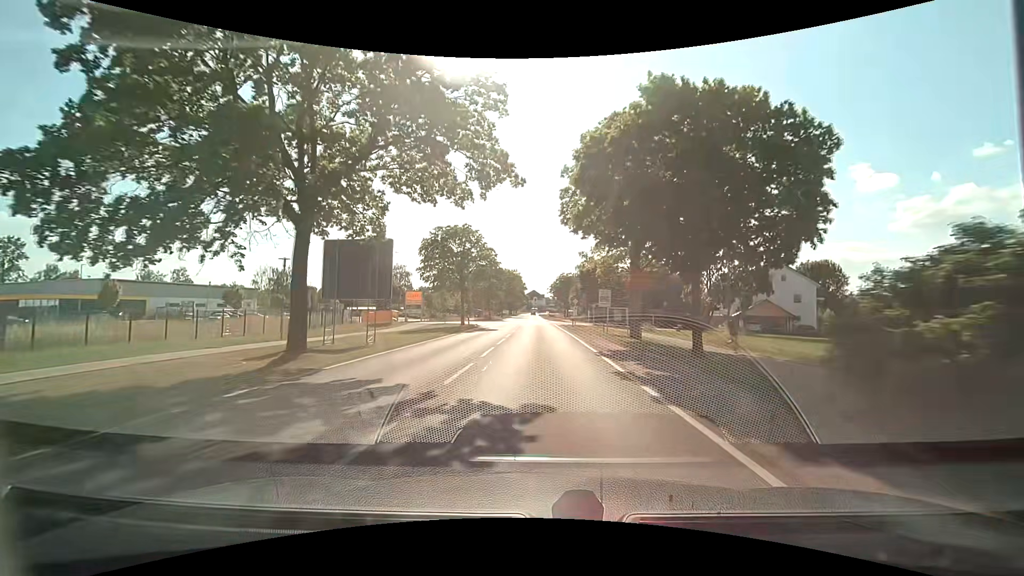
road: tertiary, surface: asphalt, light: Day
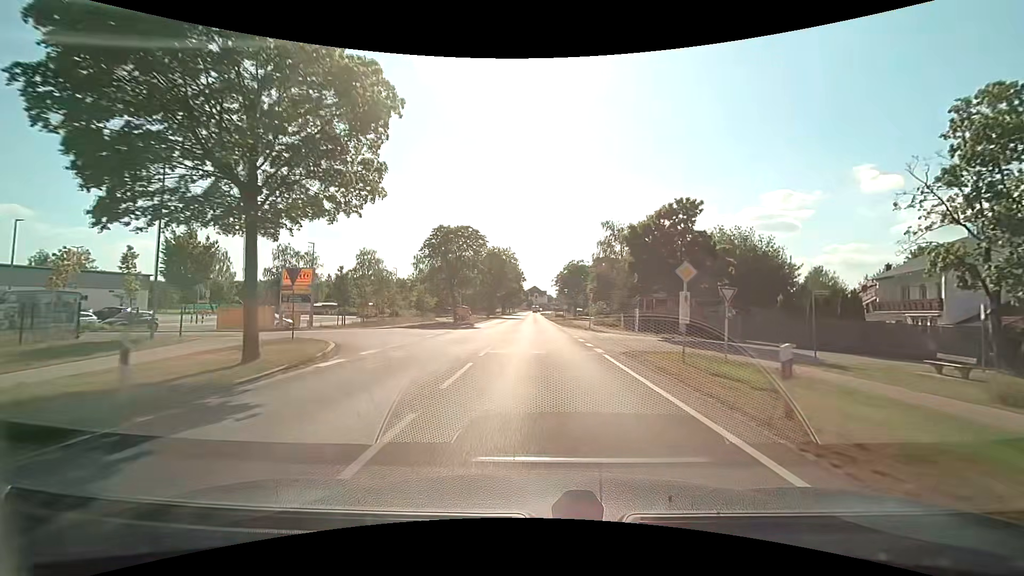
(+0.1, +36.6) m; 0°
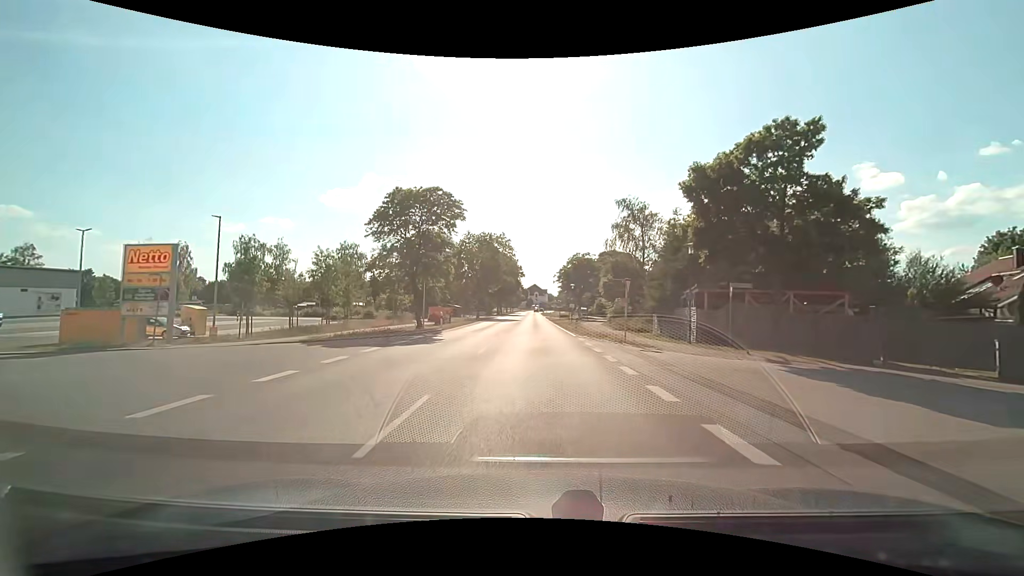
(+0.1, +14.5) m; 0°
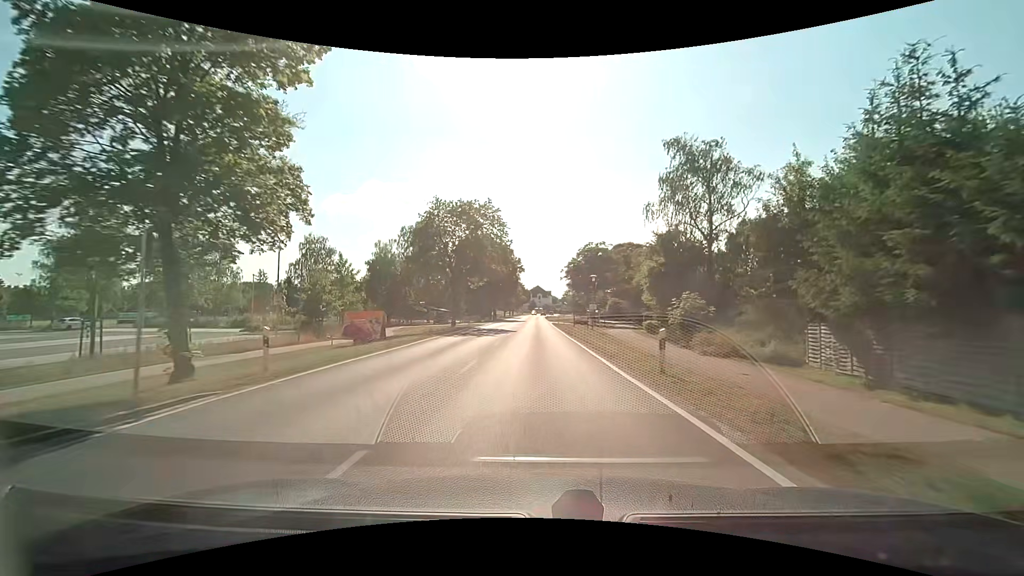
(0.0, +22.0) m; 0°
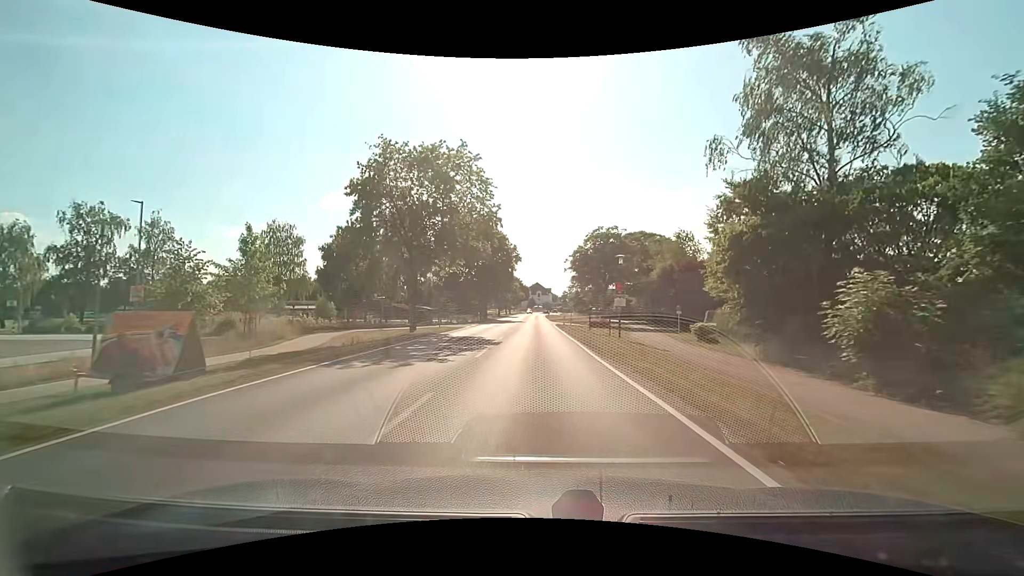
(0.0, +14.9) m; 0°
(0, +10) (0, +20) (0, +30) (0, +40) (0, +50) (0, +60) (0, +70) (0, +80) (0, +90) (0, +100) m
